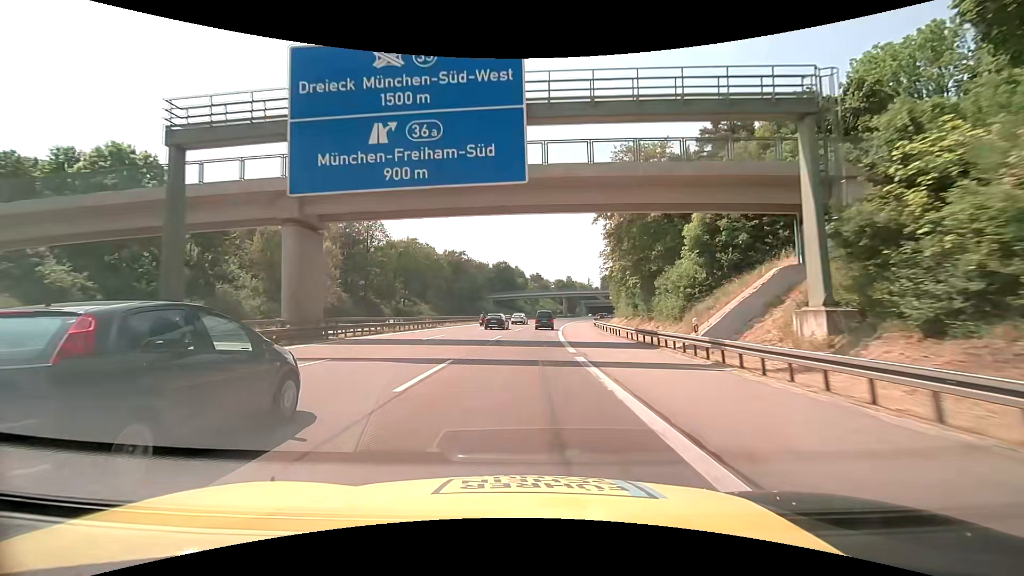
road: motorway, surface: asphalt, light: Day
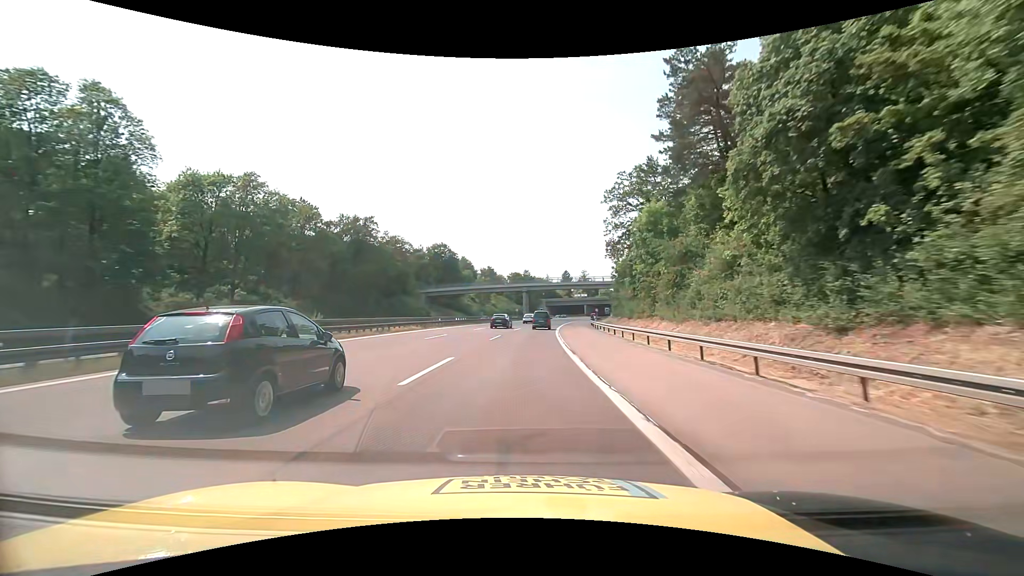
(+2.4, +52.8) m; +5°
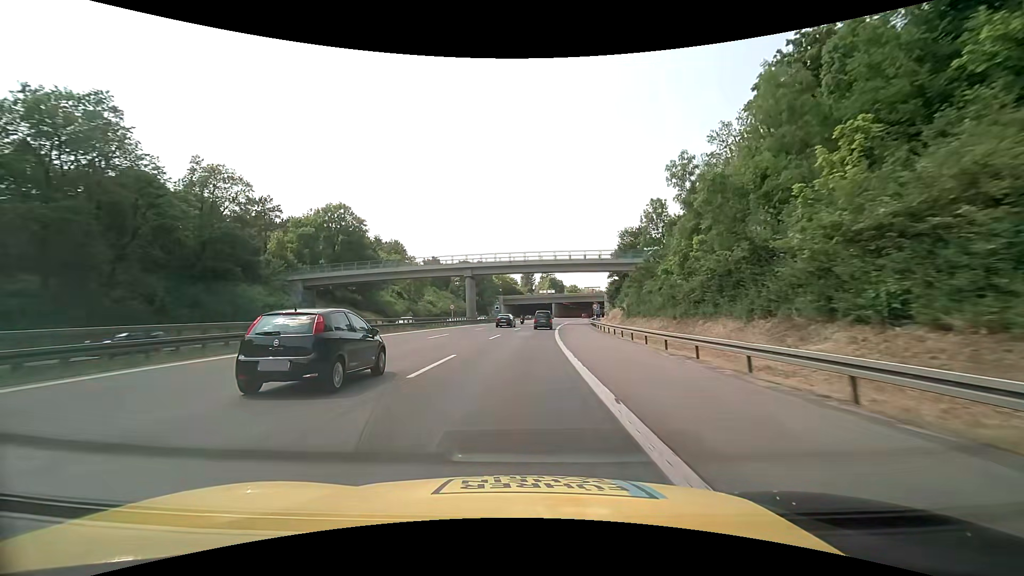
(+2.4, +52.7) m; +6°
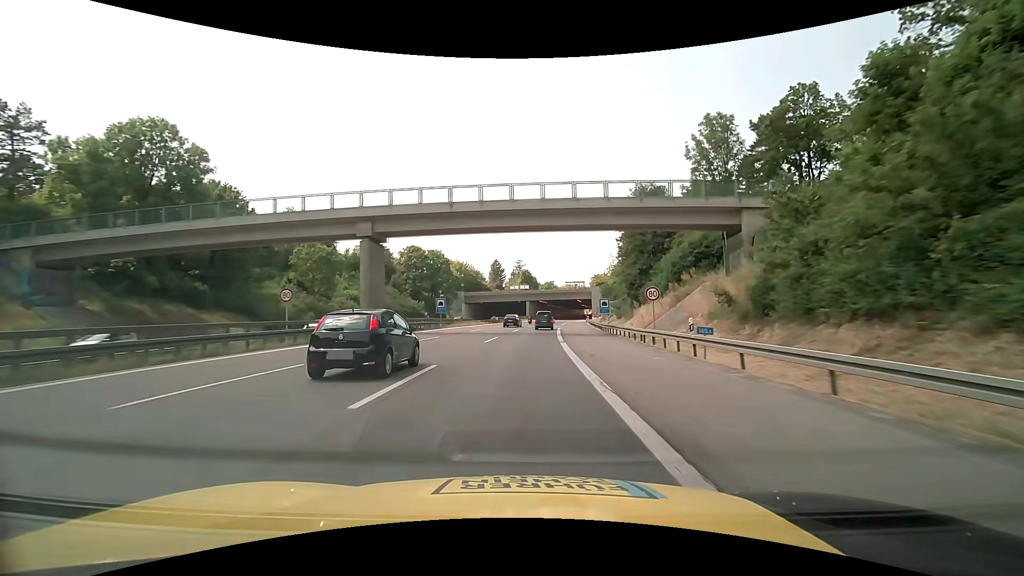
(+0.9, +39.5) m; +3°
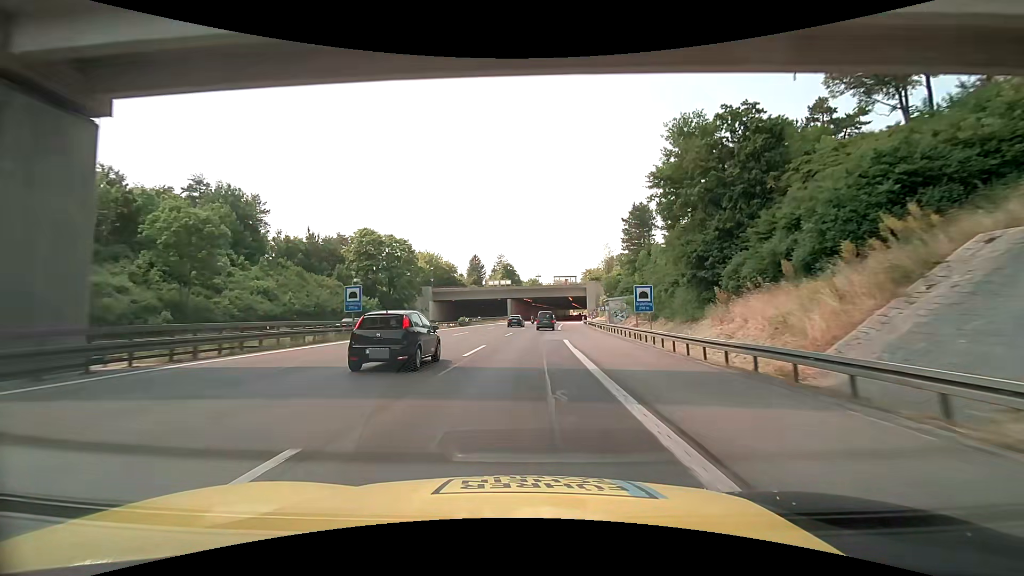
(+0.5, +26.4) m; +2°
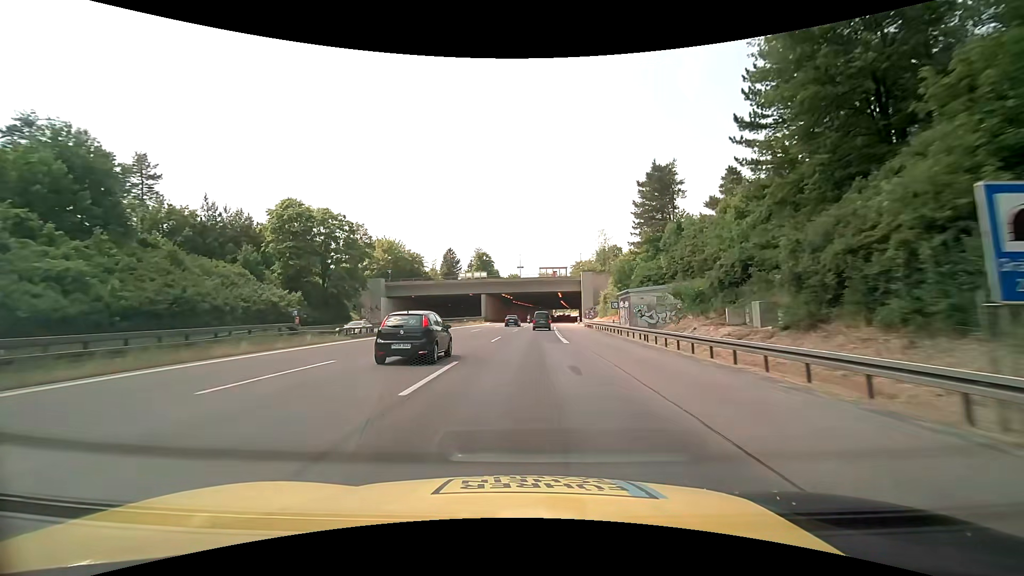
(+0.5, +26.4) m; +2°
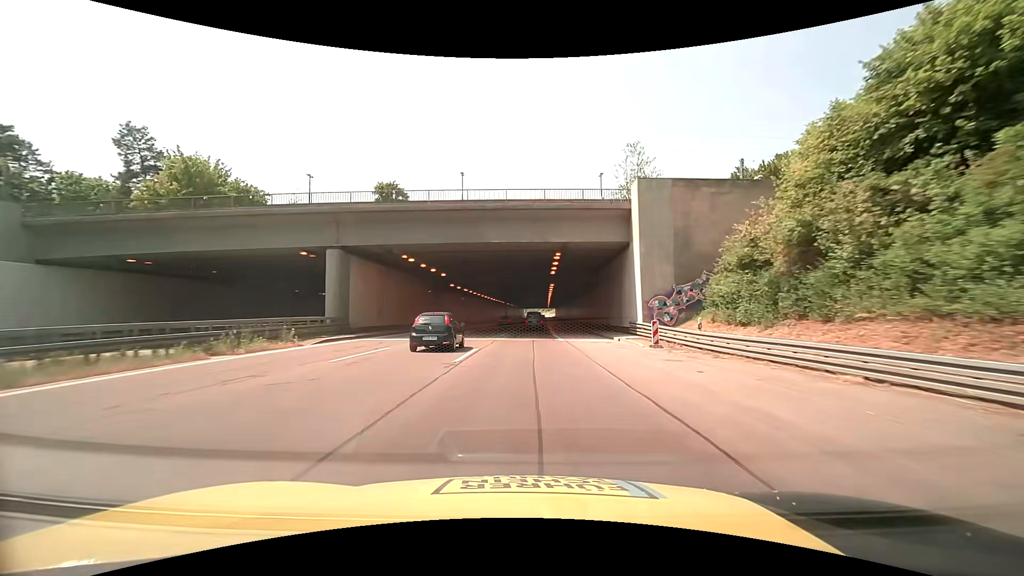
(+2.4, +65.9) m; +4°
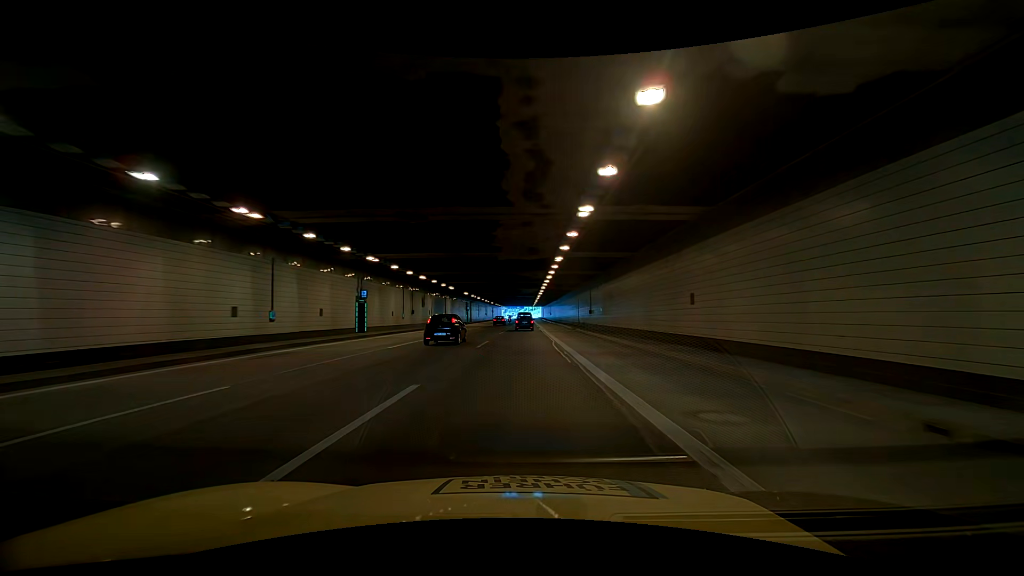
(+1.4, +65.5) m; +2°
